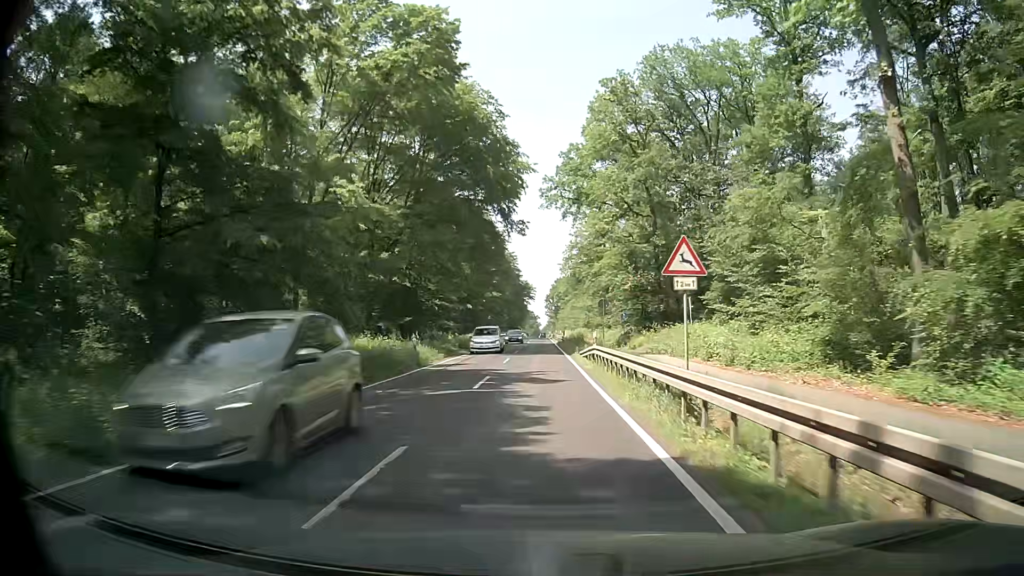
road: secondary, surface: asphalt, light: Day
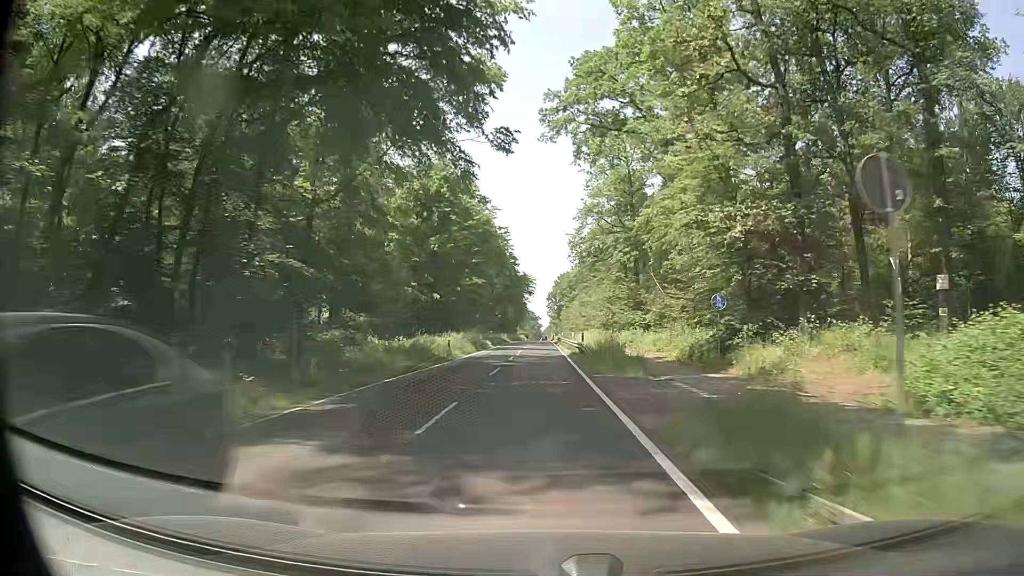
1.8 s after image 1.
(+0.2, +31.0) m; 0°
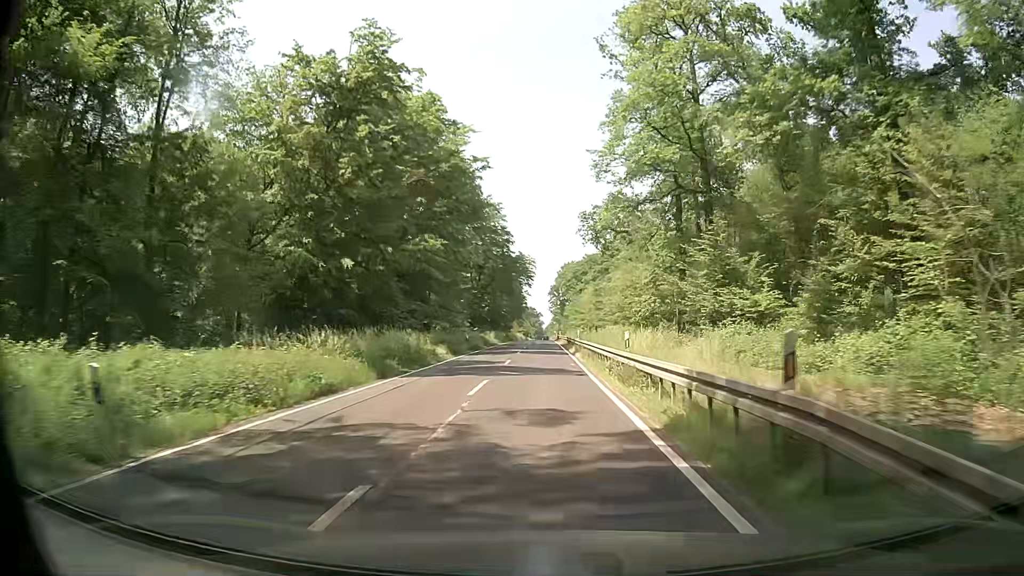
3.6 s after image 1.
(0.0, +31.0) m; +1°
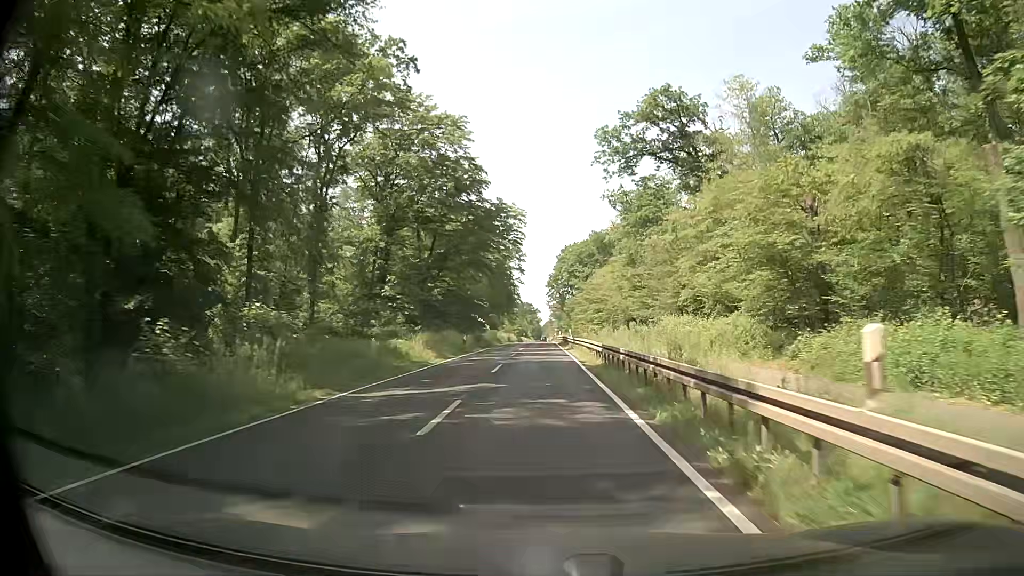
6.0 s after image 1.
(-0.3, +41.4) m; -1°
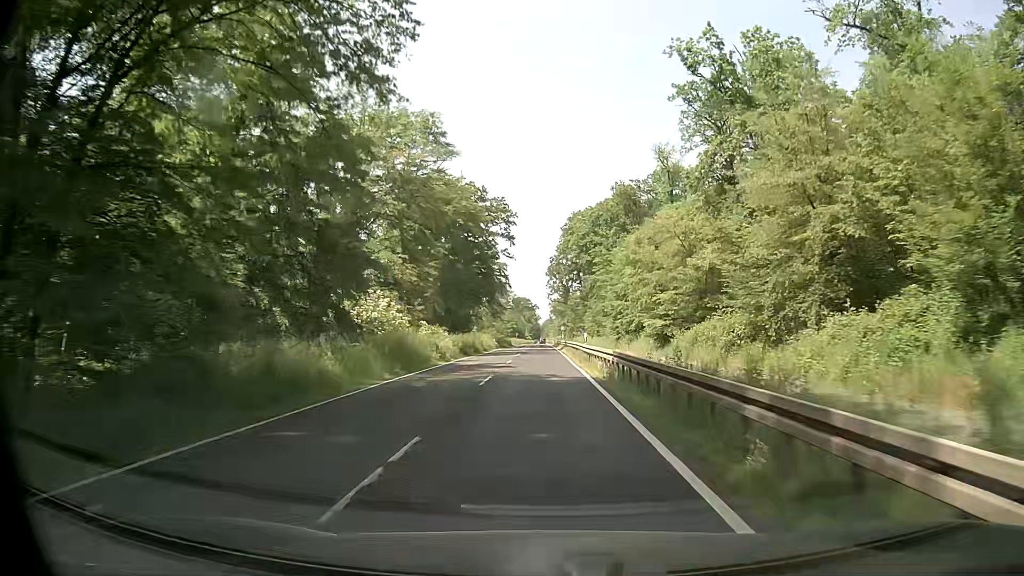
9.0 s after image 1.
(+0.7, +51.9) m; +1°
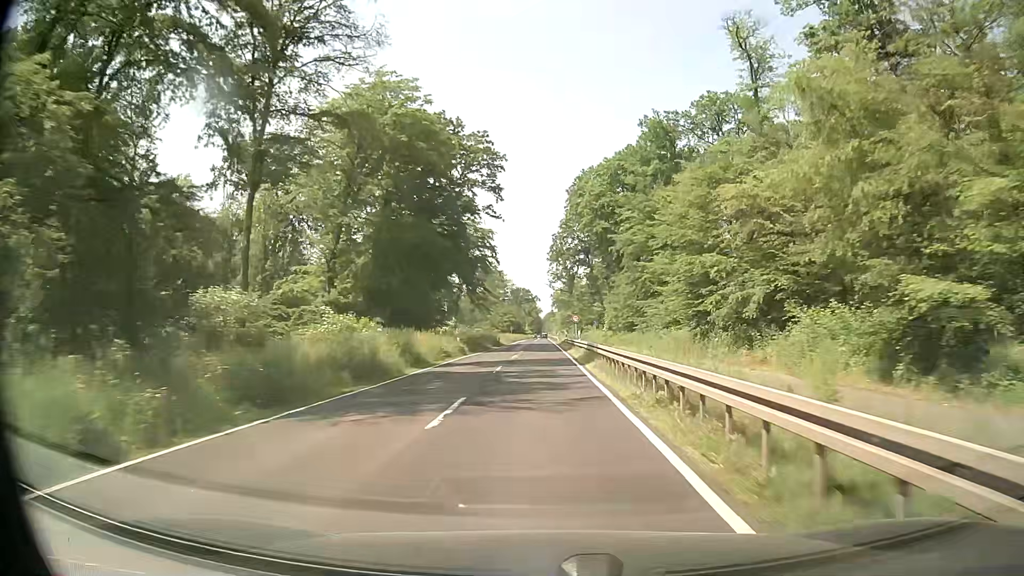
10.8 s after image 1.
(-0.1, +31.5) m; 0°
